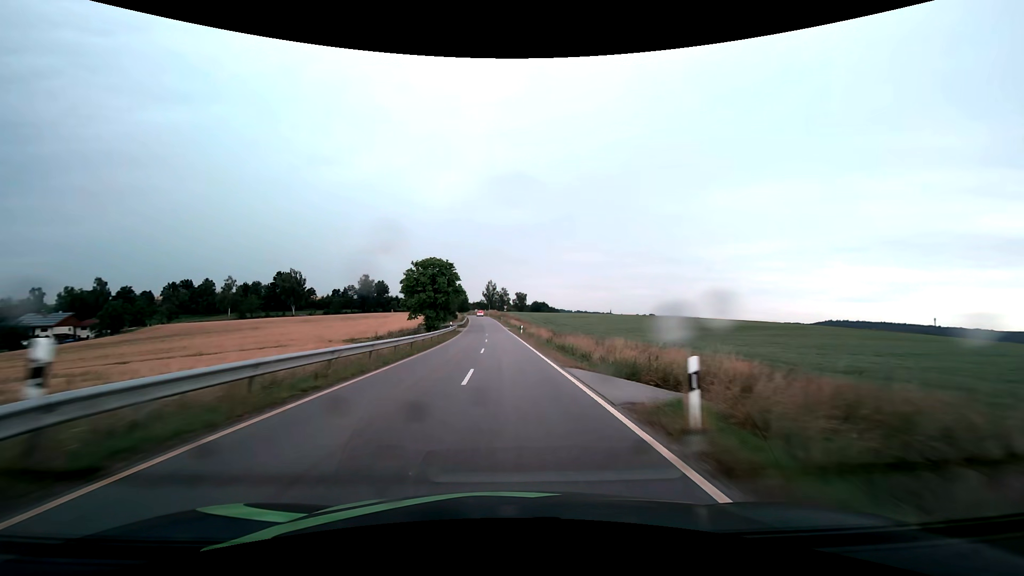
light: Day
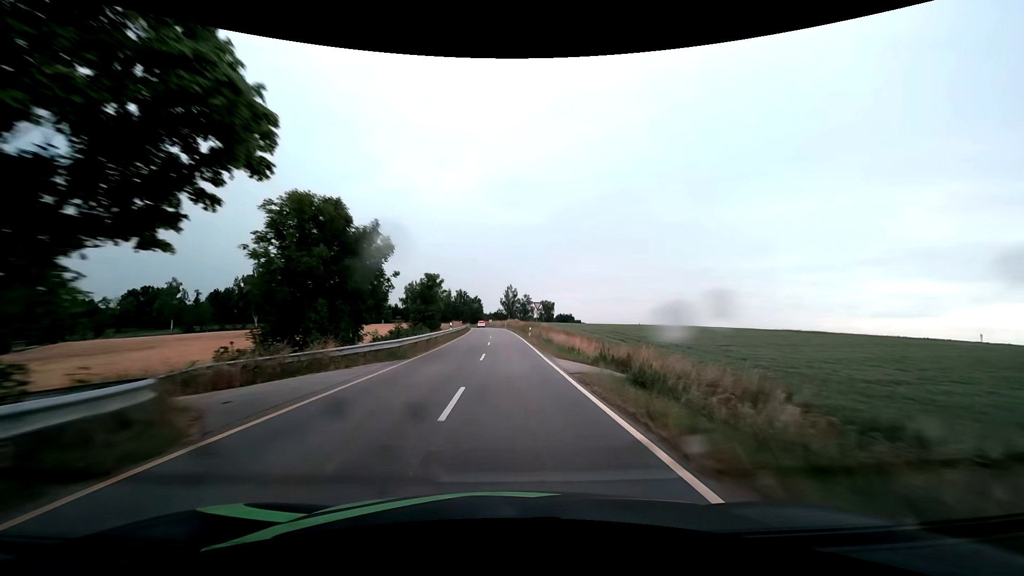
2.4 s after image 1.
(-1.2, +52.6) m; -3°
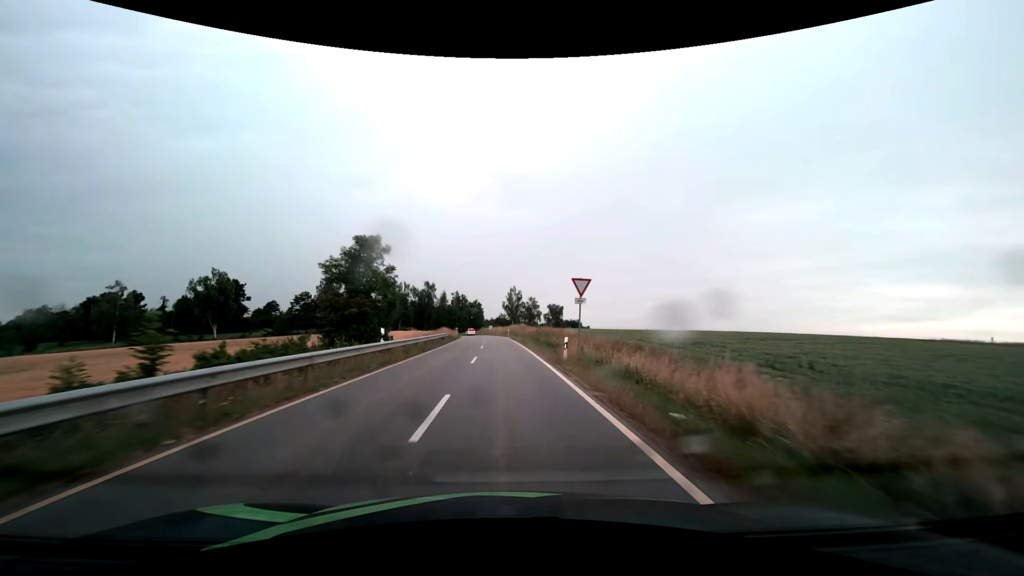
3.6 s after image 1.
(0.0, +25.6) m; 0°
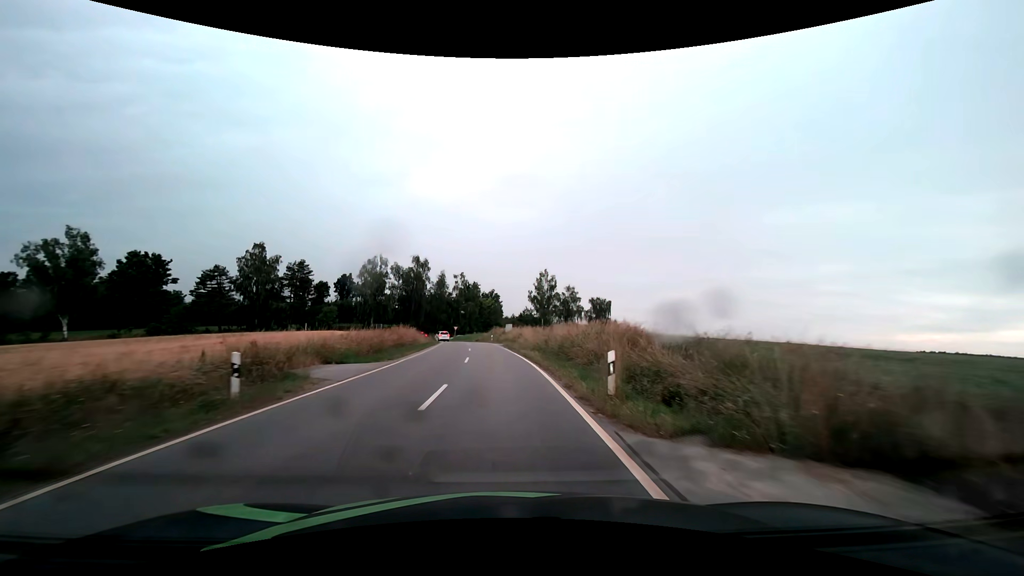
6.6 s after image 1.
(-1.3, +58.0) m; -3°
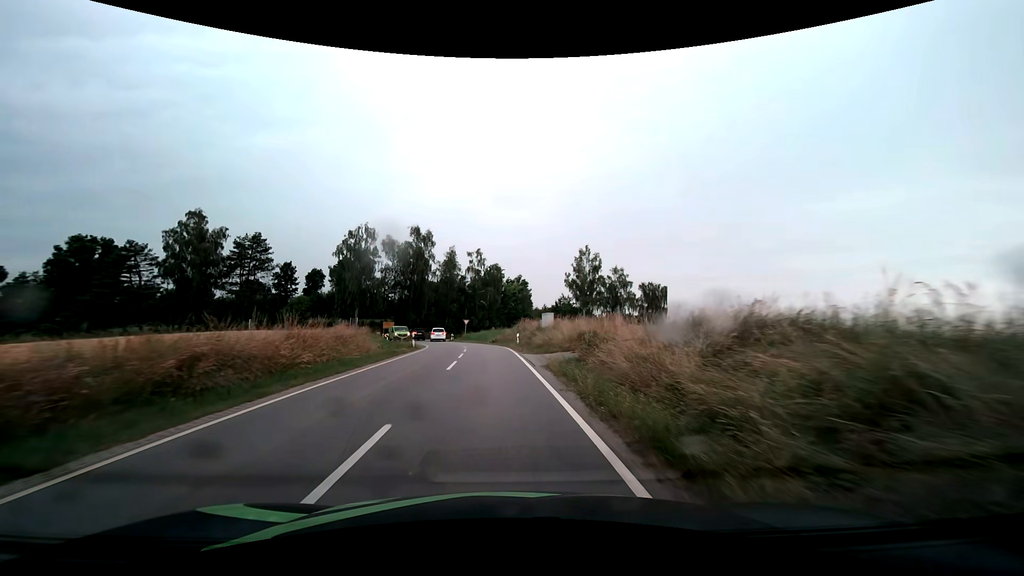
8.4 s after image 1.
(-0.6, +29.5) m; -3°
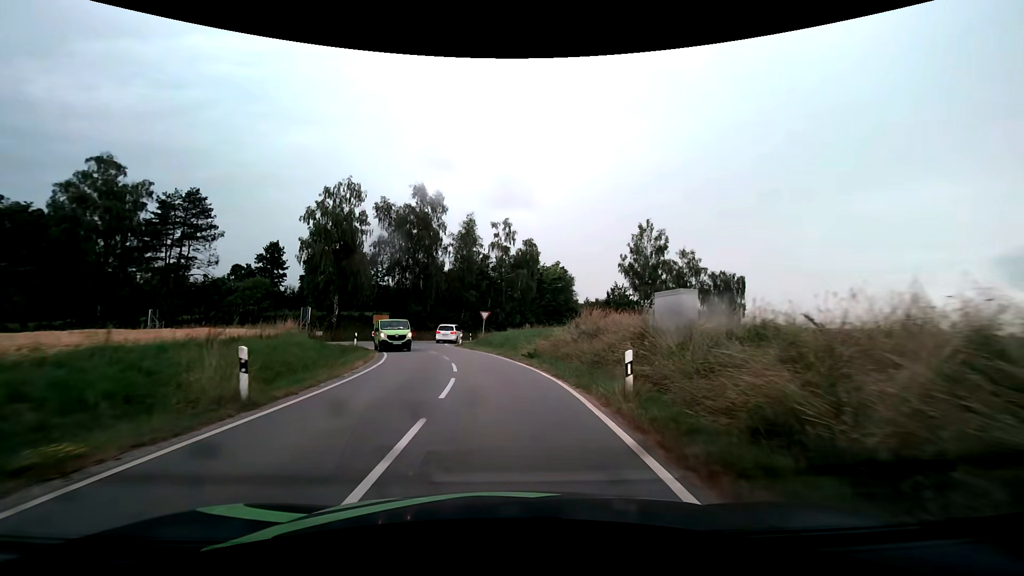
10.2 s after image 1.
(-0.8, +23.6) m; -4°
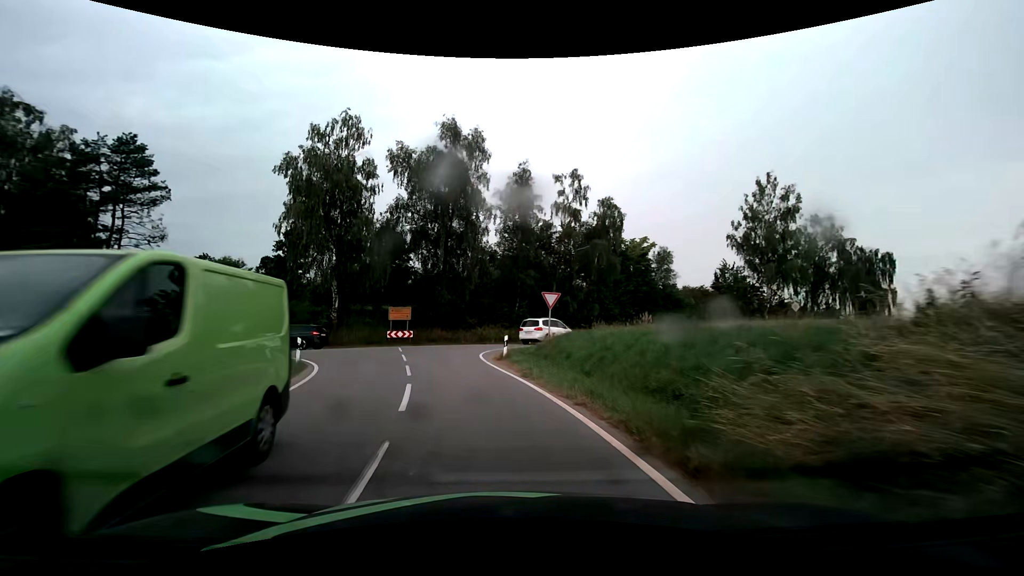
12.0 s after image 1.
(-0.8, +19.2) m; -7°
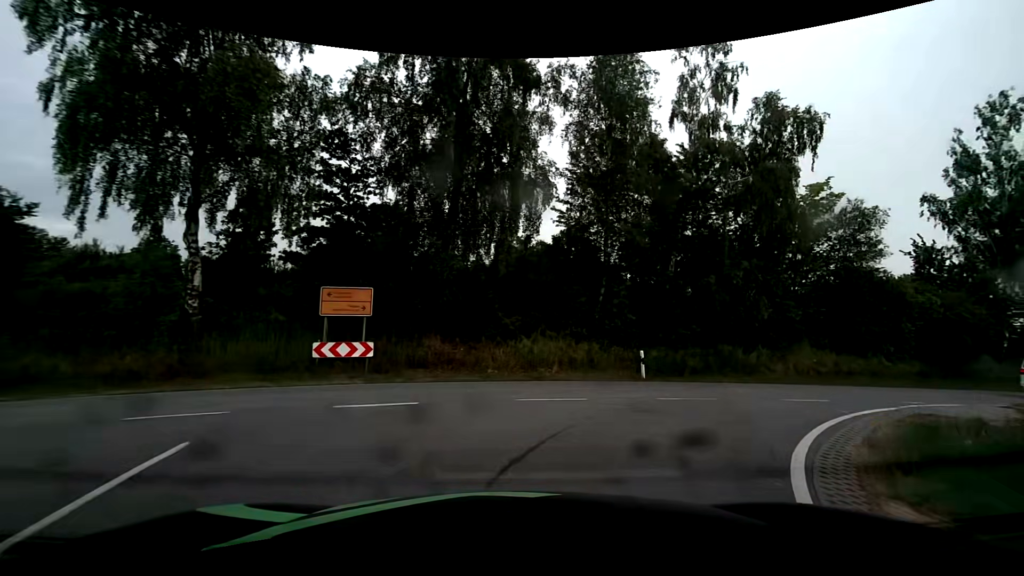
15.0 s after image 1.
(-2.4, +23.0) m; -3°
(+3, +9) (+10, +16) (+19, +20) (+29, +24) (+38, +28) (+47, +32) (+55, +38) (+63, +43) (+71, +49) (+79, +55) m
